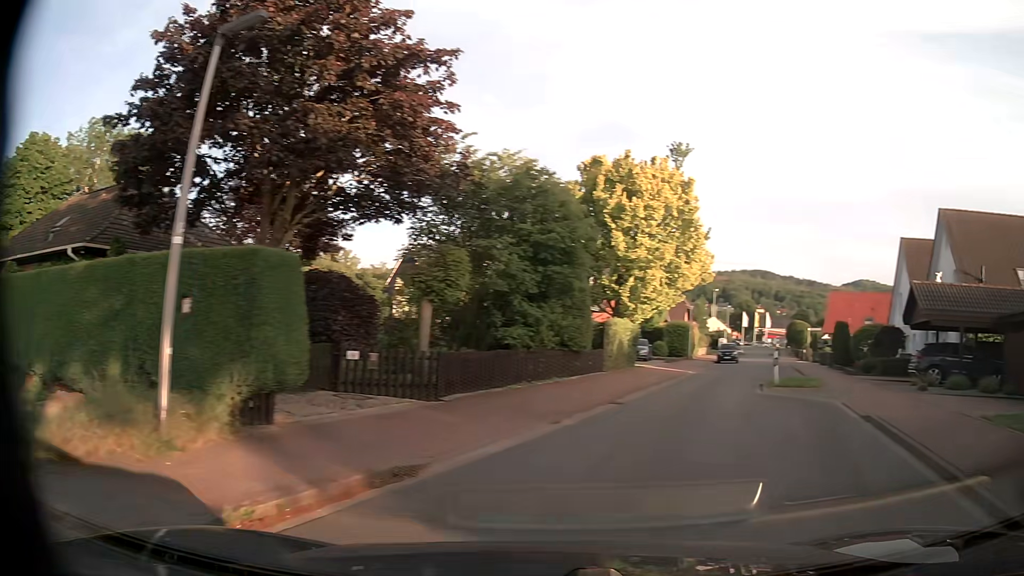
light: Day
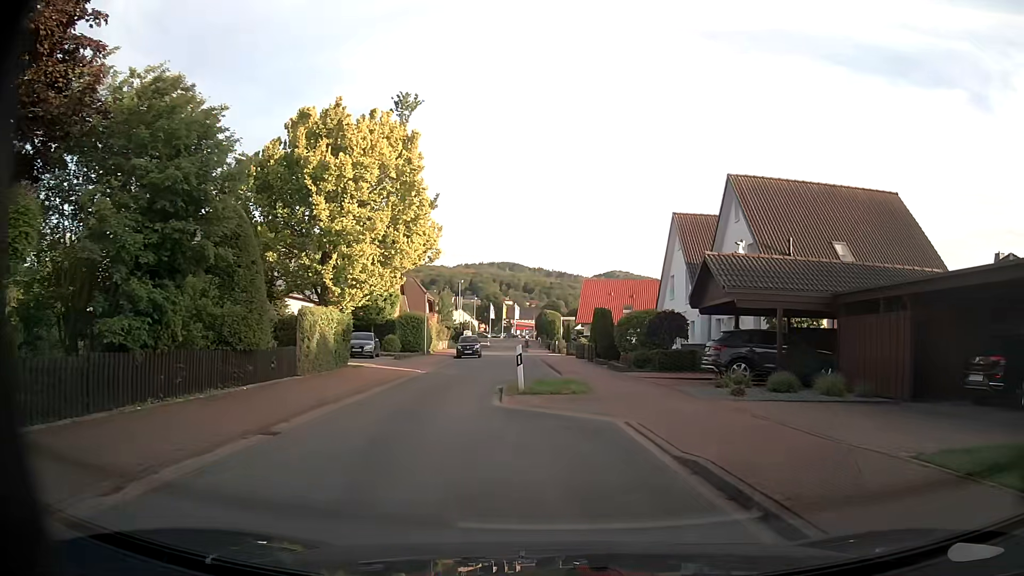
(+1.6, +5.7) m; +22°
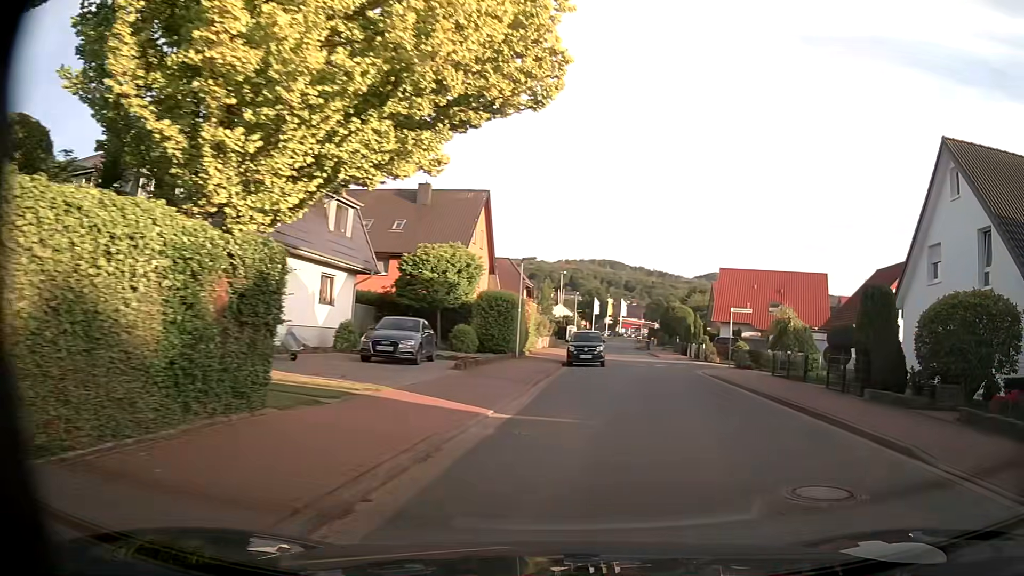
(-2.7, +17.1) m; -8°
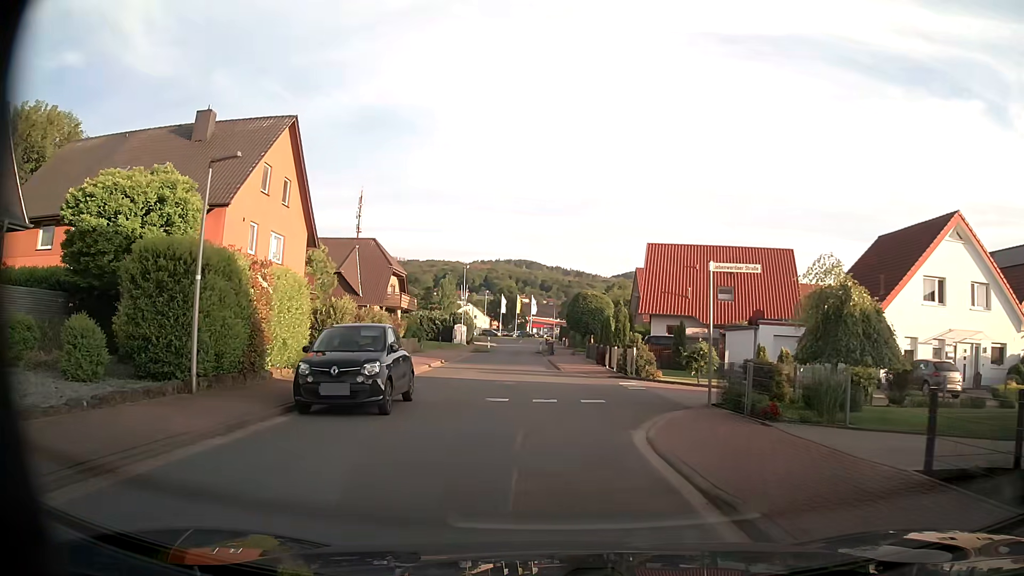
(+3.6, +17.9) m; +7°
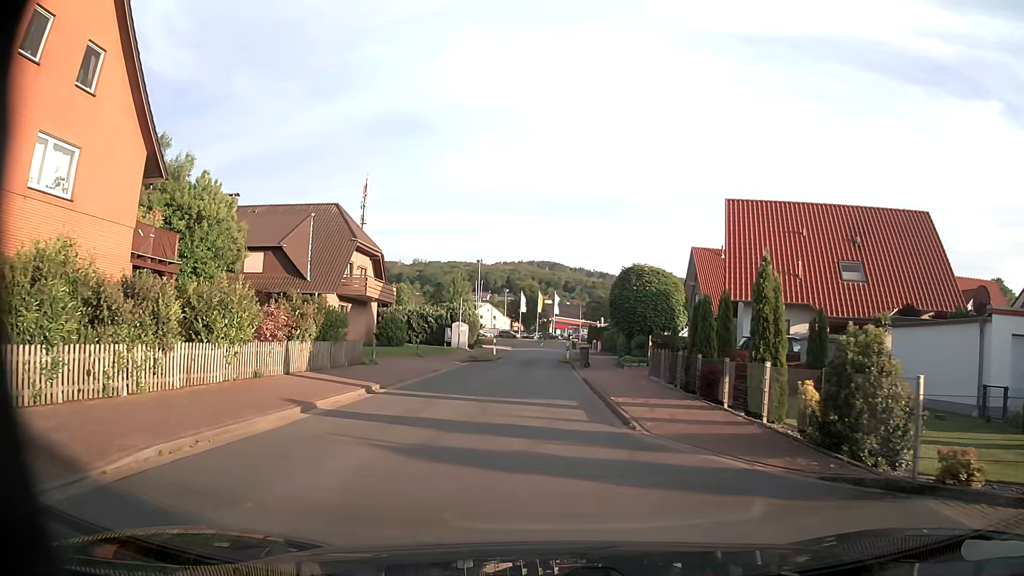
(-0.3, +17.7) m; -2°
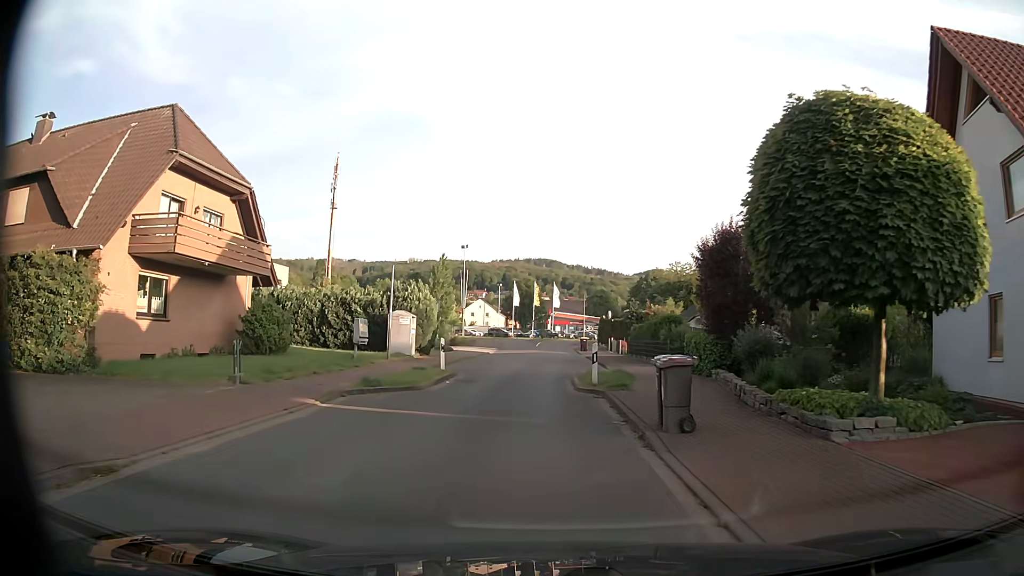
(+0.1, +21.7) m; 0°
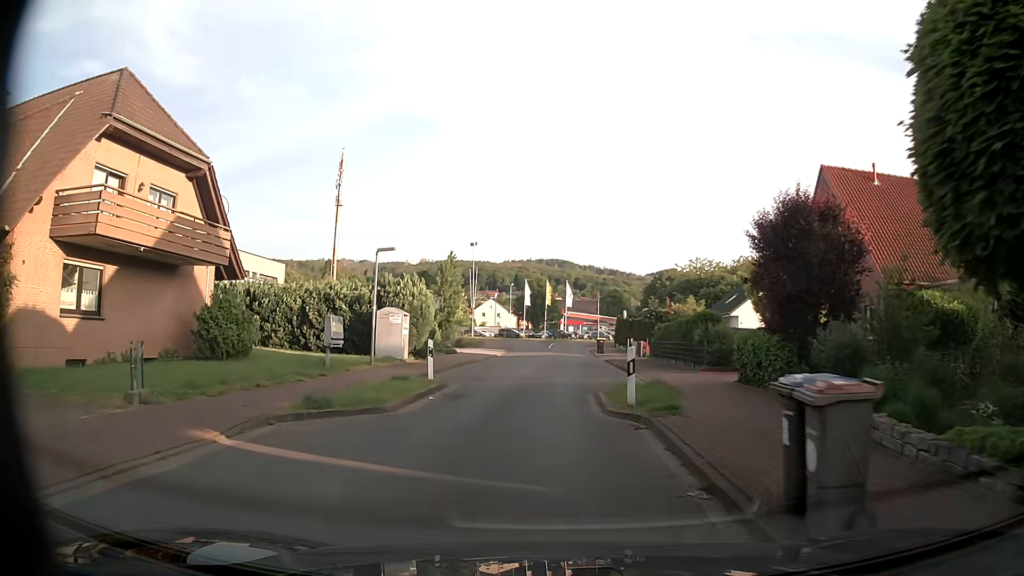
(0.0, +4.6) m; -1°
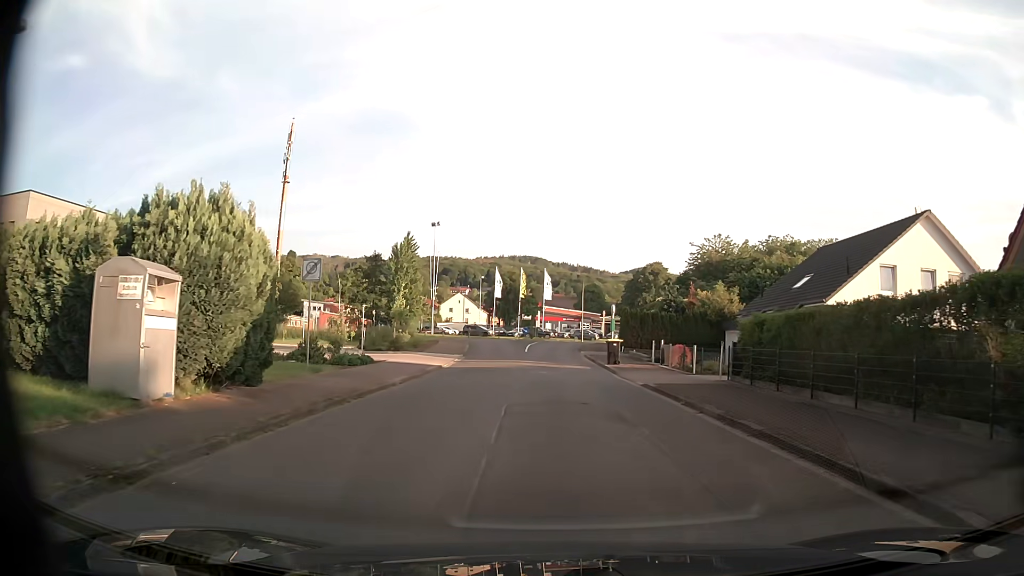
(-0.3, +18.6) m; +3°
